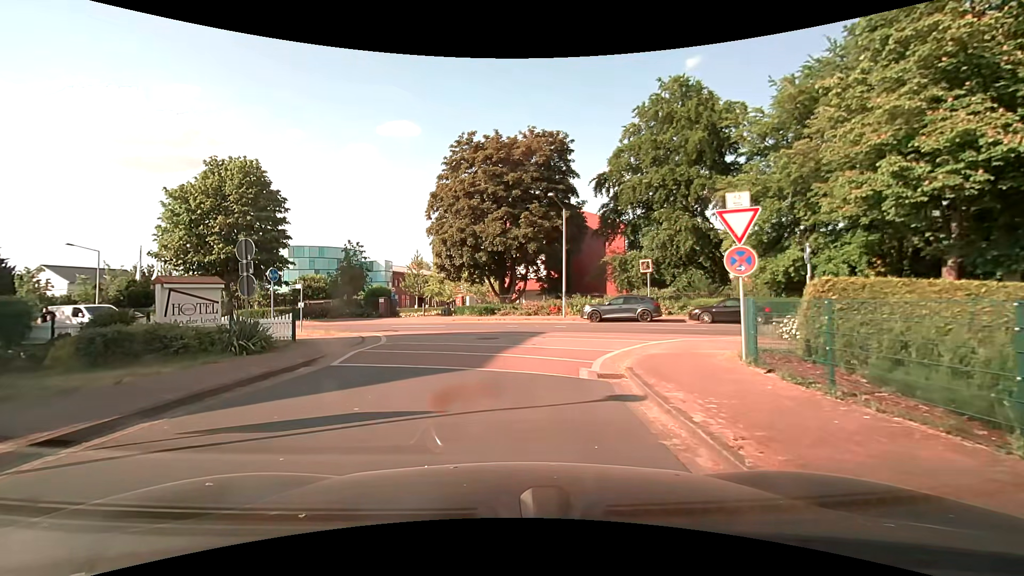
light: Day
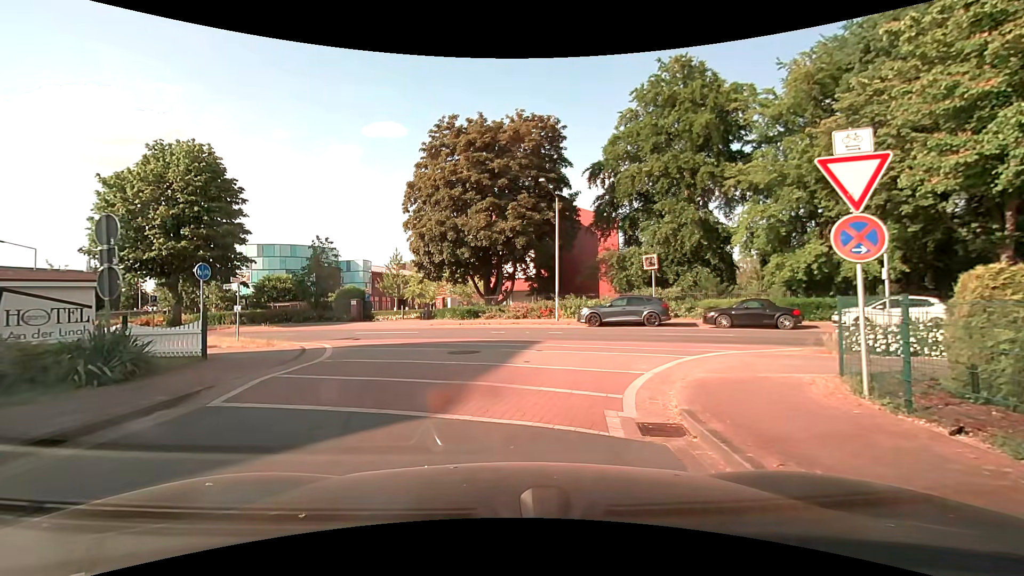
(+0.1, +3.6) m; 0°
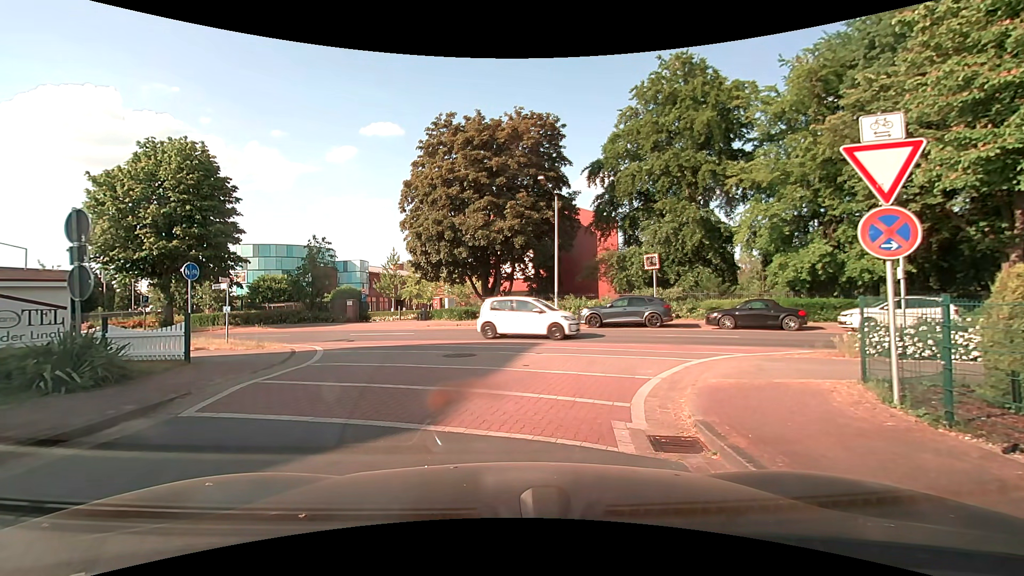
(0.0, +0.6) m; 0°
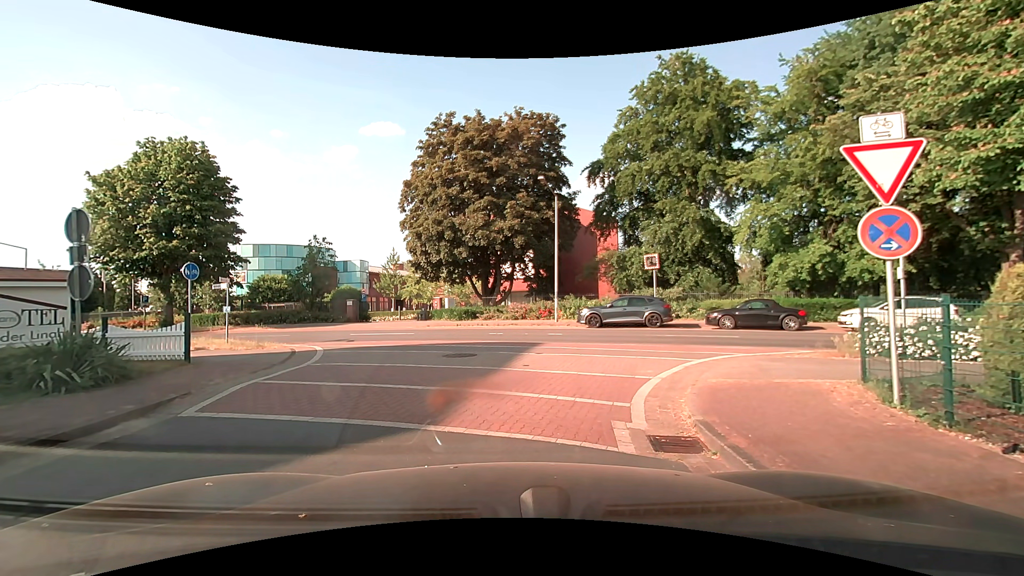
(0.0, 0.0) m; 0°
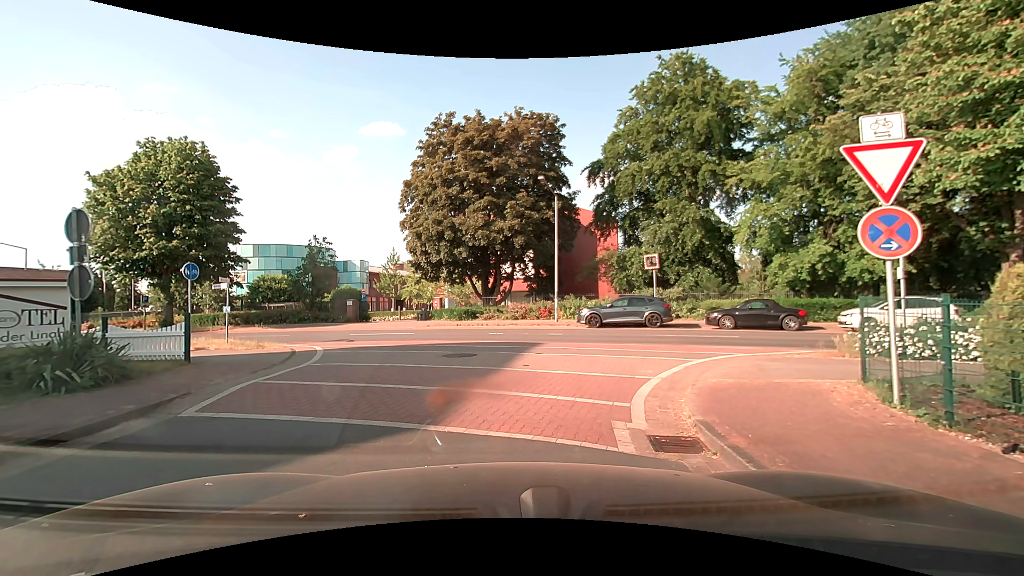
(0.0, 0.0) m; 0°
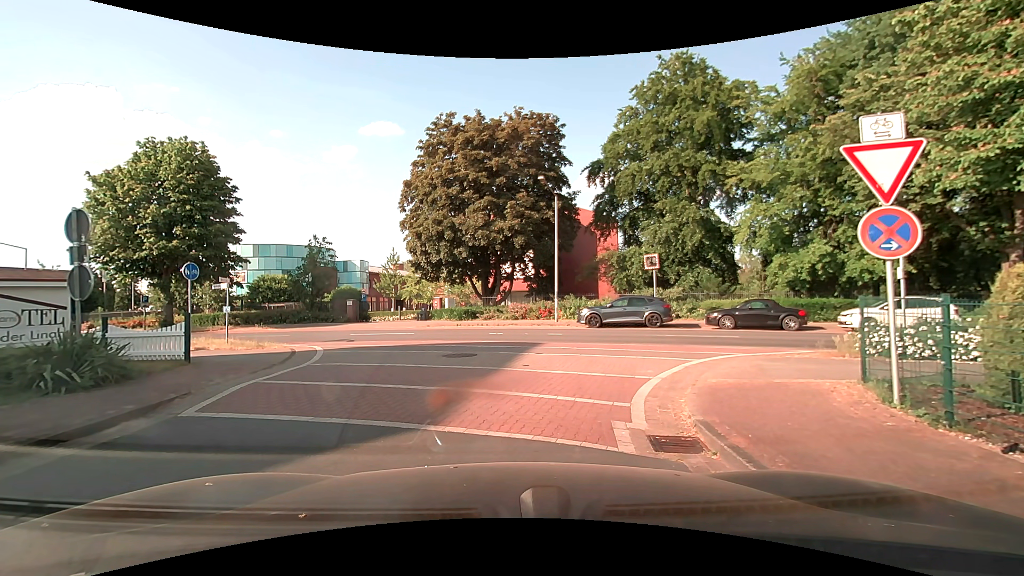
(0.0, 0.0) m; 0°
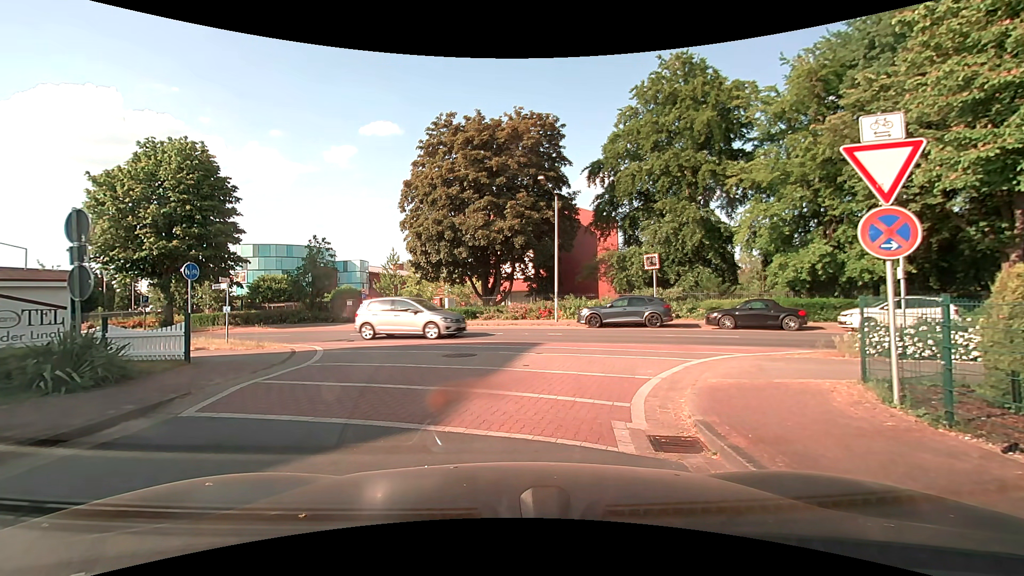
(0.0, 0.0) m; 0°
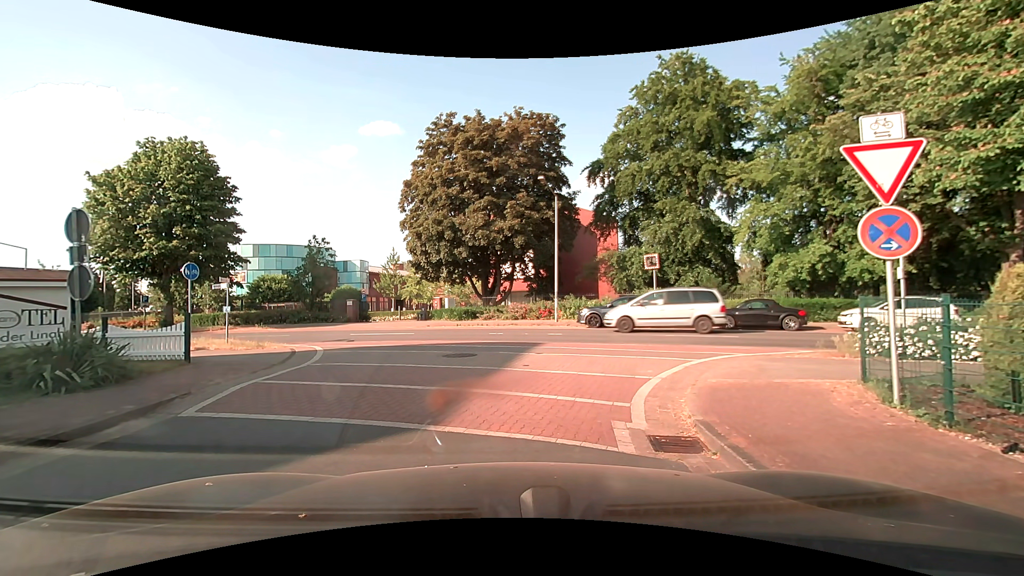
(0.0, 0.0) m; 0°
